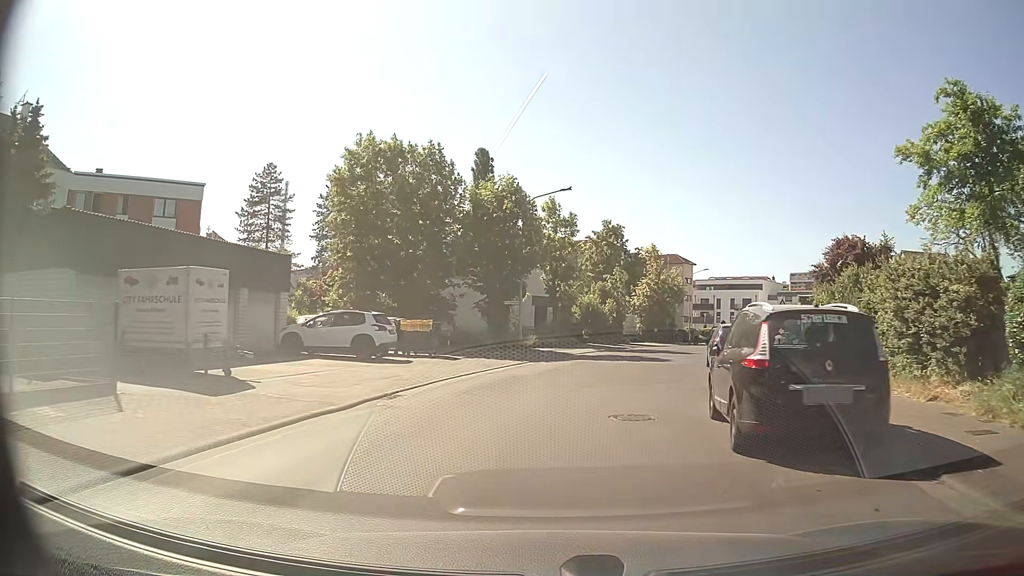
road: tertiary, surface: asphalt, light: Day
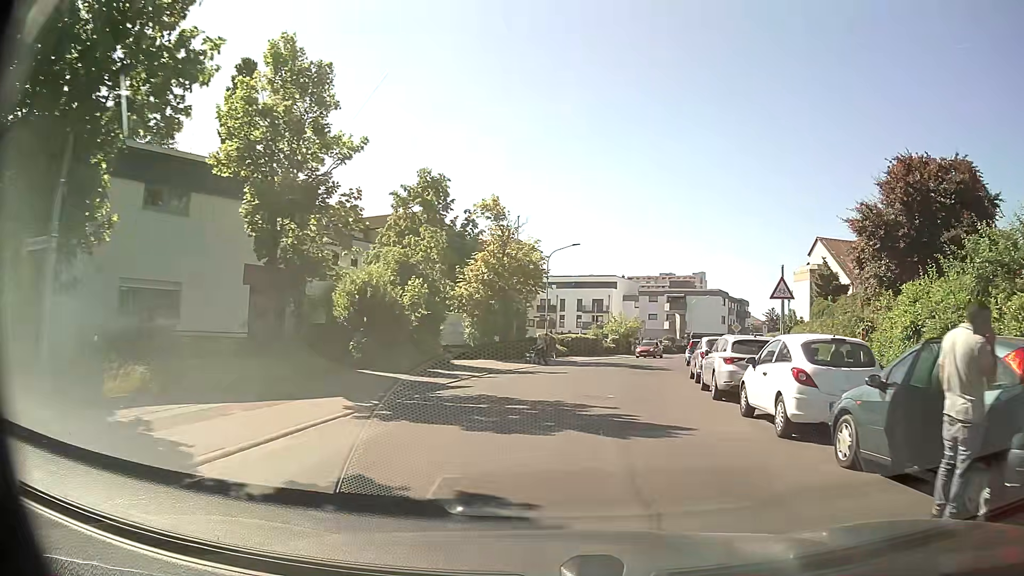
(+2.8, +24.9) m; +15°
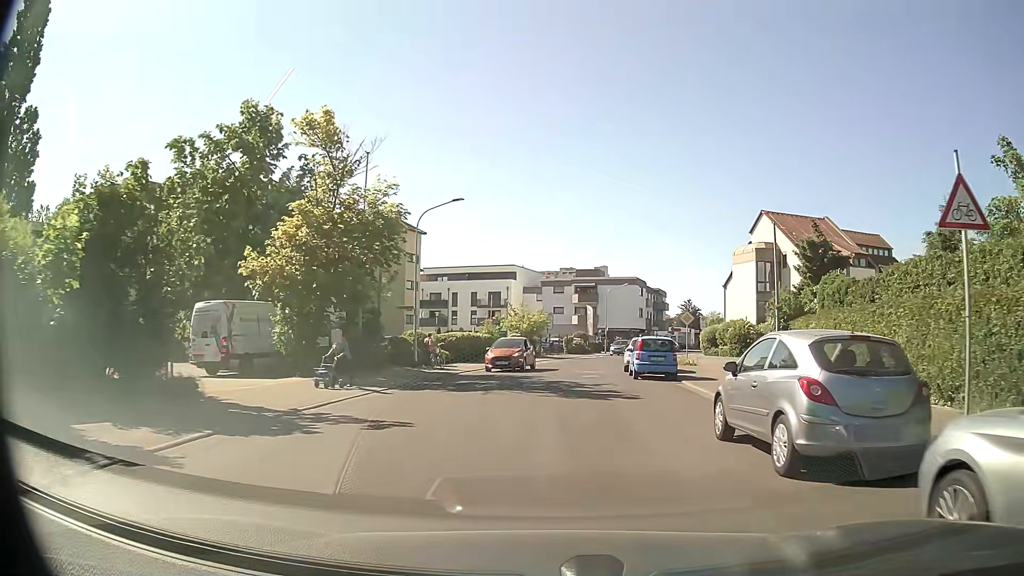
(+1.2, +14.7) m; +9°
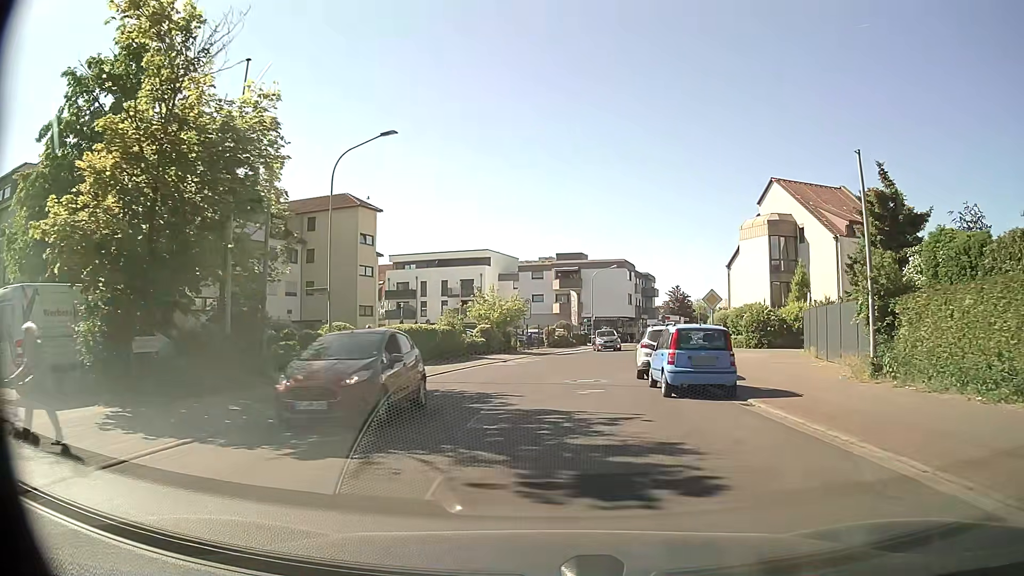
(+0.2, +9.8) m; +1°
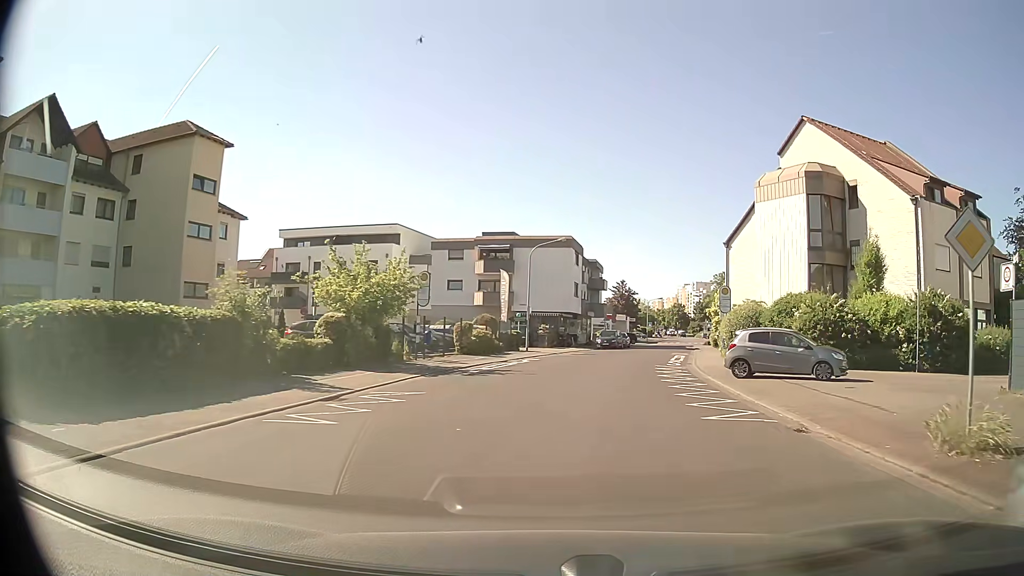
(+0.6, +19.9) m; +6°
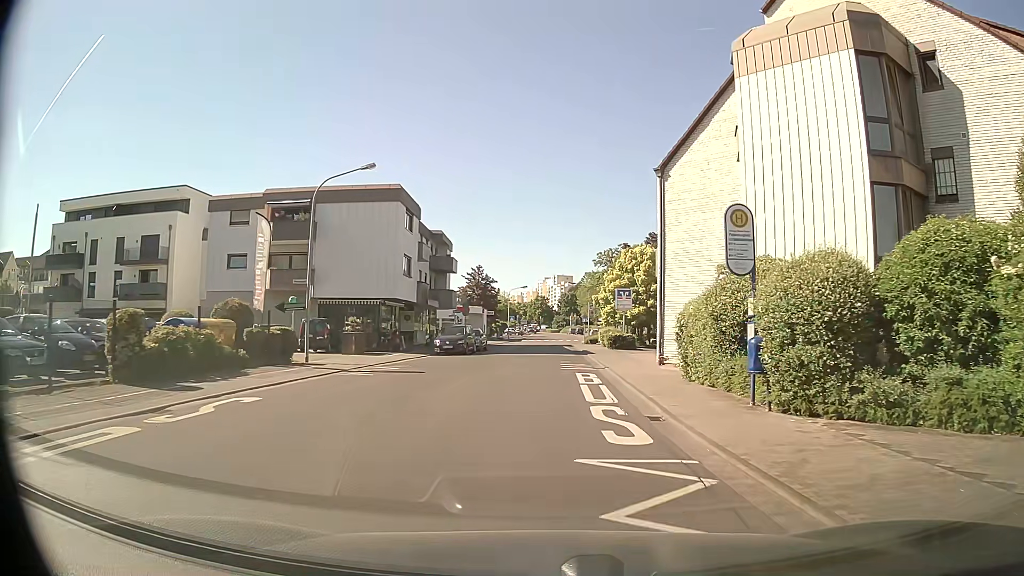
(+2.5, +20.0) m; +13°
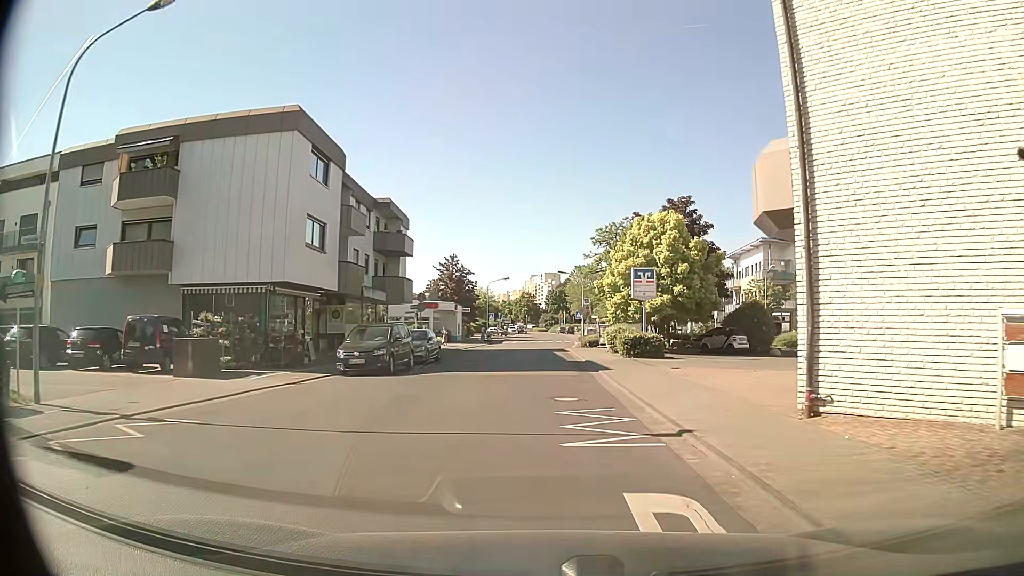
(+0.1, +15.4) m; +1°
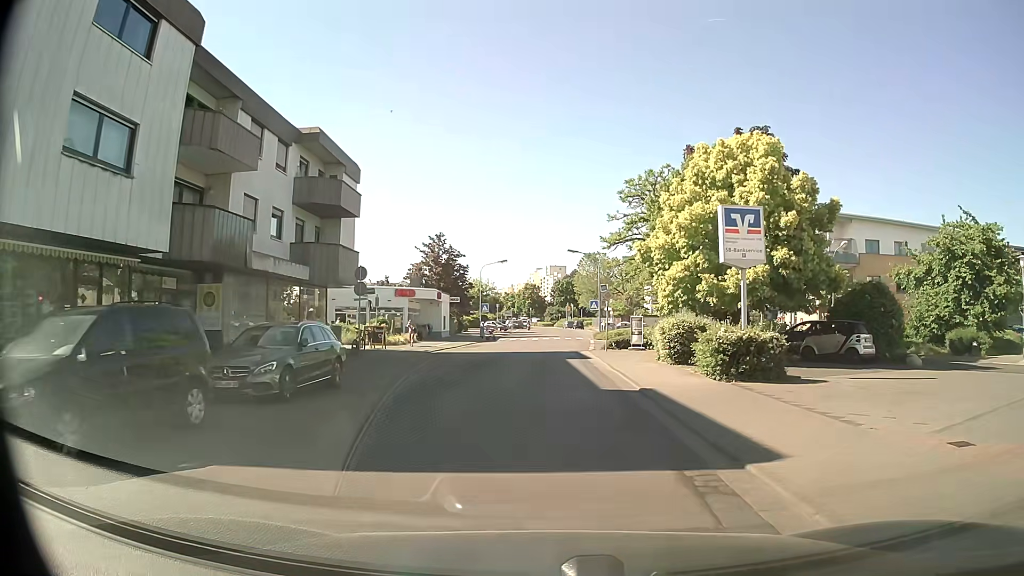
(-0.2, +15.6) m; 0°
